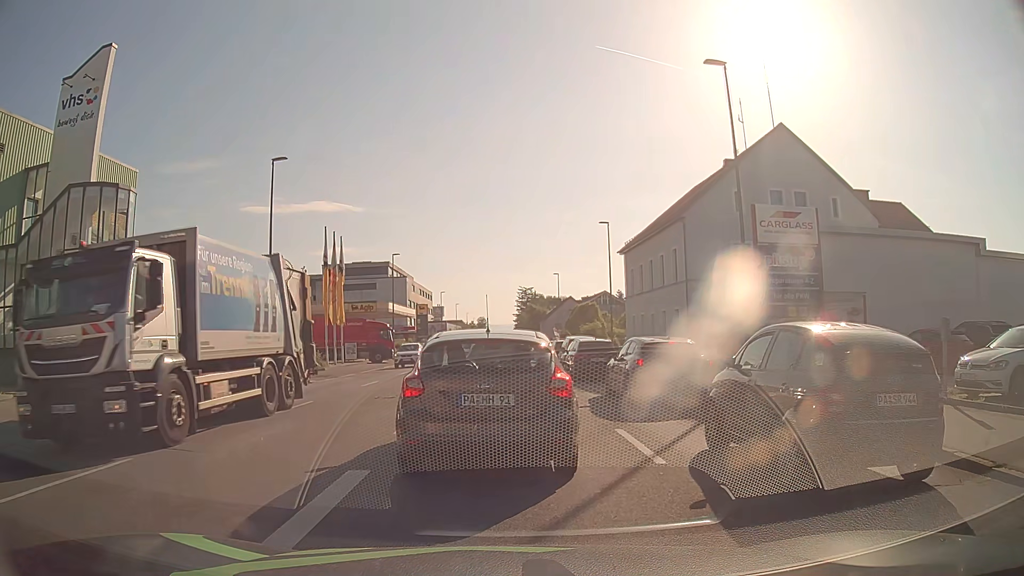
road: tertiary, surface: asphalt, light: Day
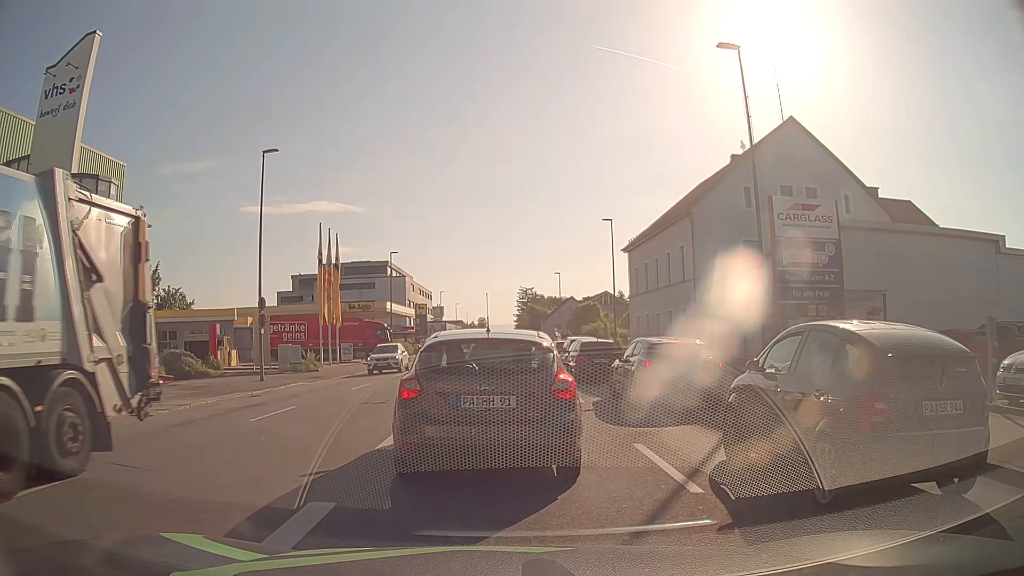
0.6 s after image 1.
(0.0, +1.4) m; 0°
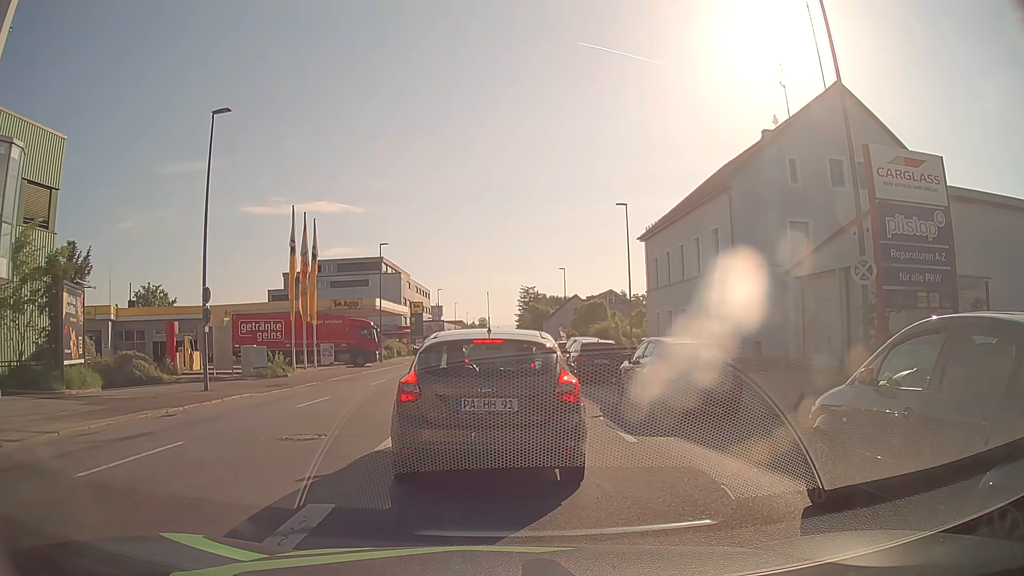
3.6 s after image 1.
(-0.1, +5.9) m; -1°
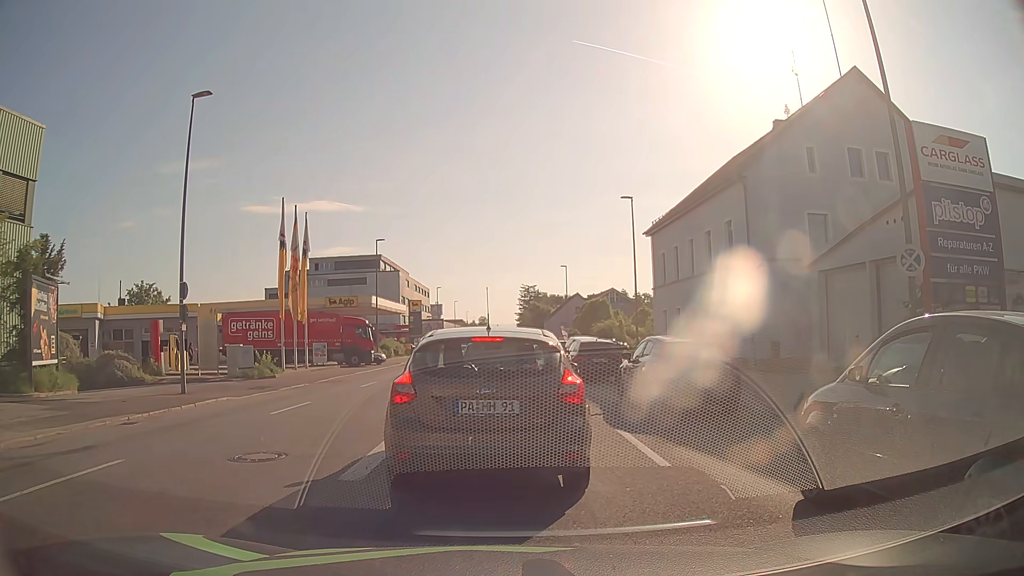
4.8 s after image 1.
(0.0, +1.8) m; +2°
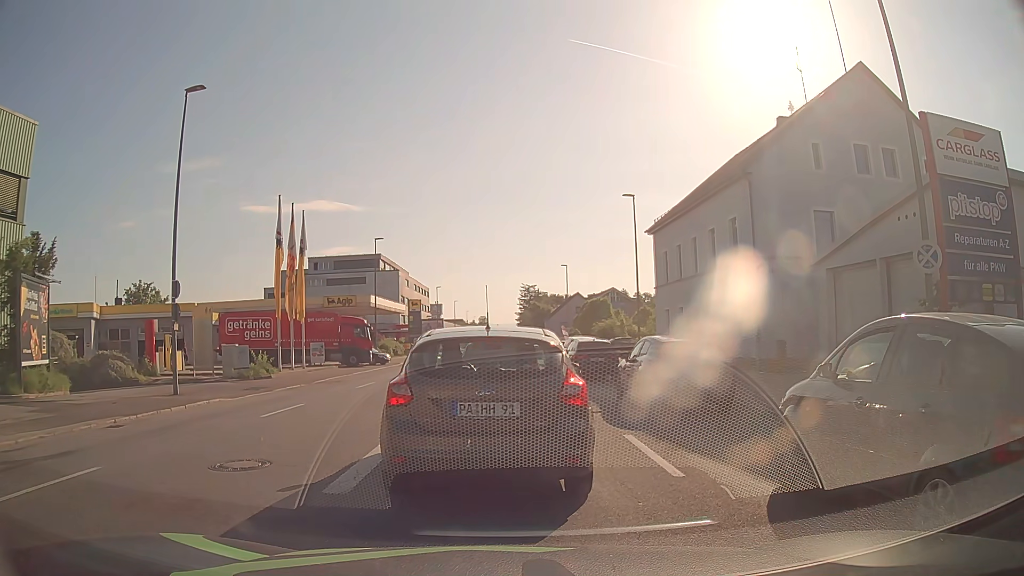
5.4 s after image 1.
(0.0, +0.5) m; 0°
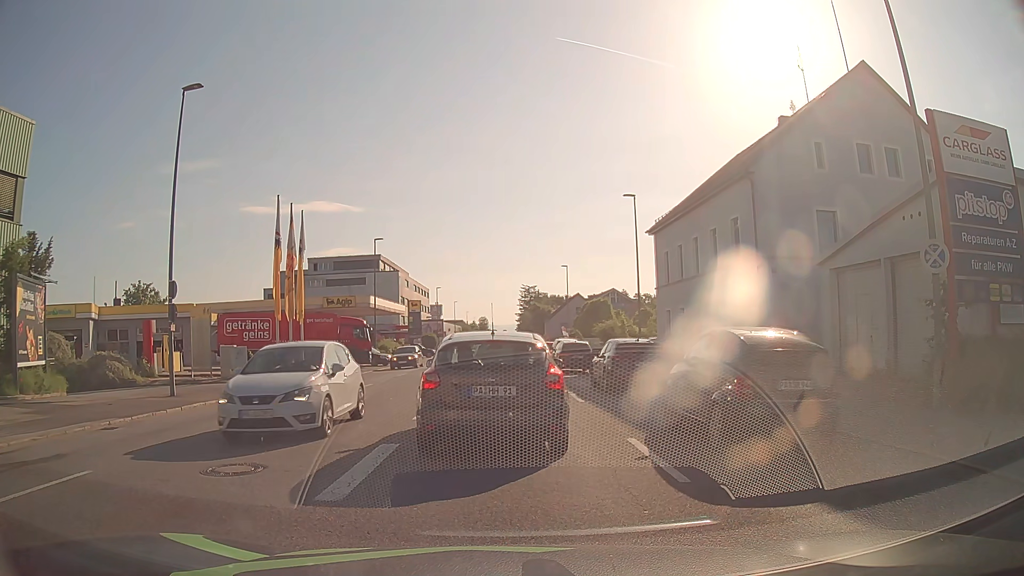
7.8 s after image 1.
(0.0, +0.3) m; 0°
